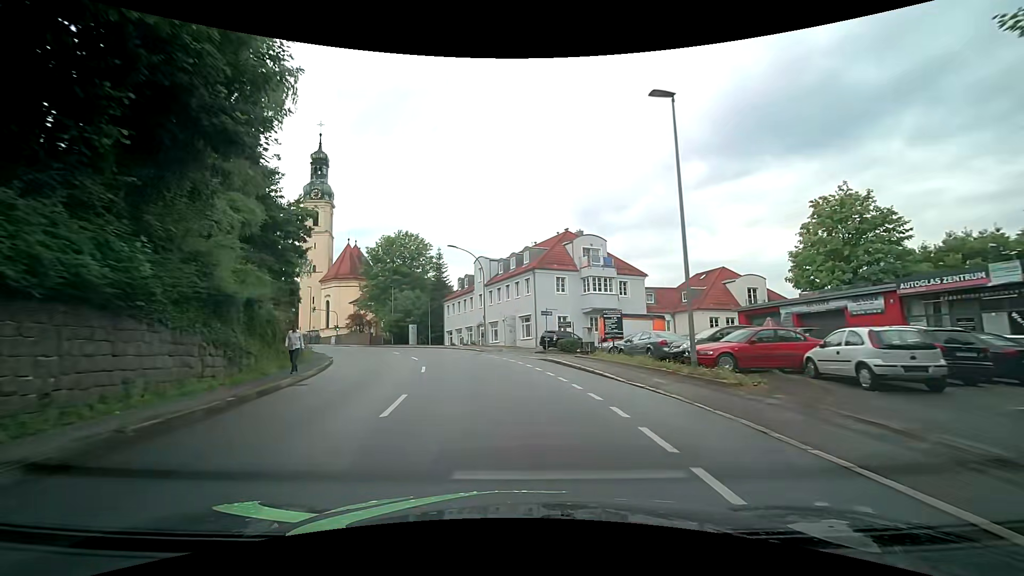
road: tertiary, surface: asphalt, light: Day
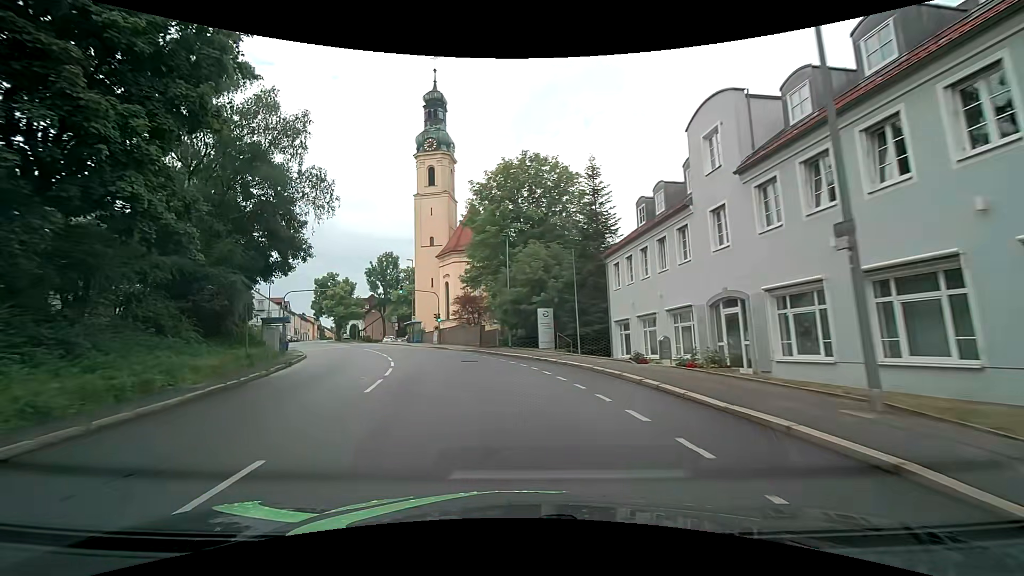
(-5.1, +34.5) m; -19°
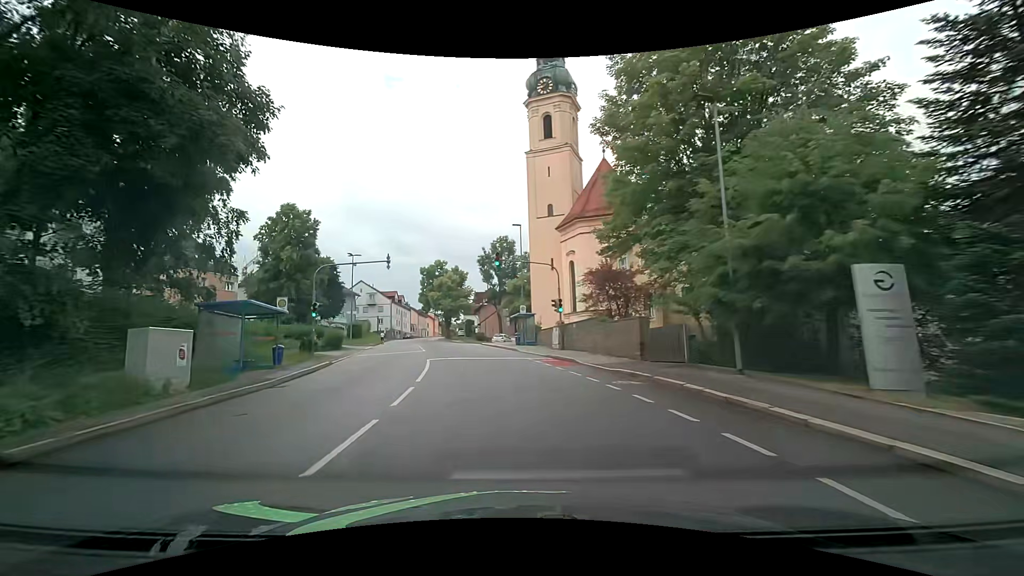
(-2.6, +20.5) m; -14°
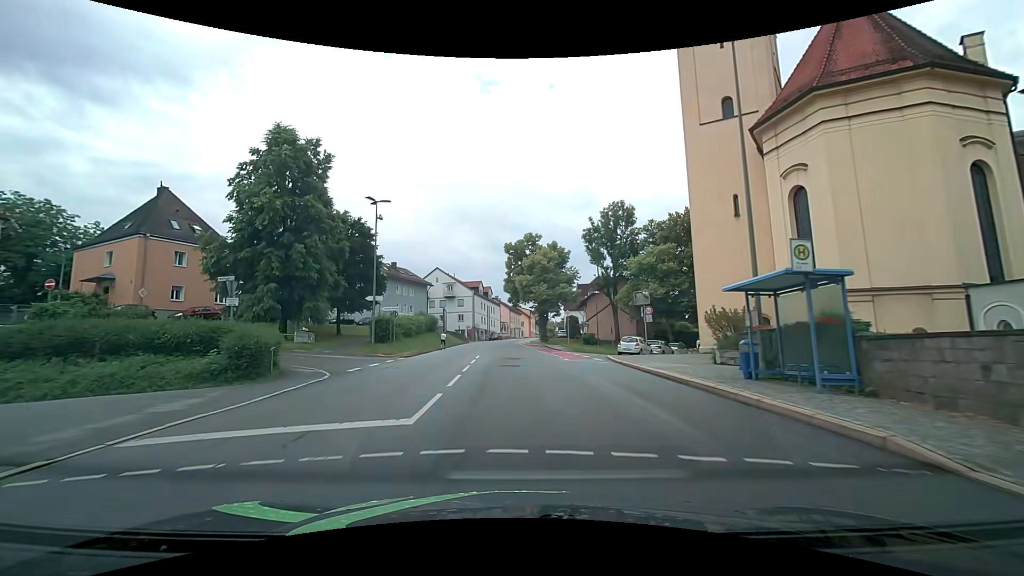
(-3.2, +27.2) m; -12°
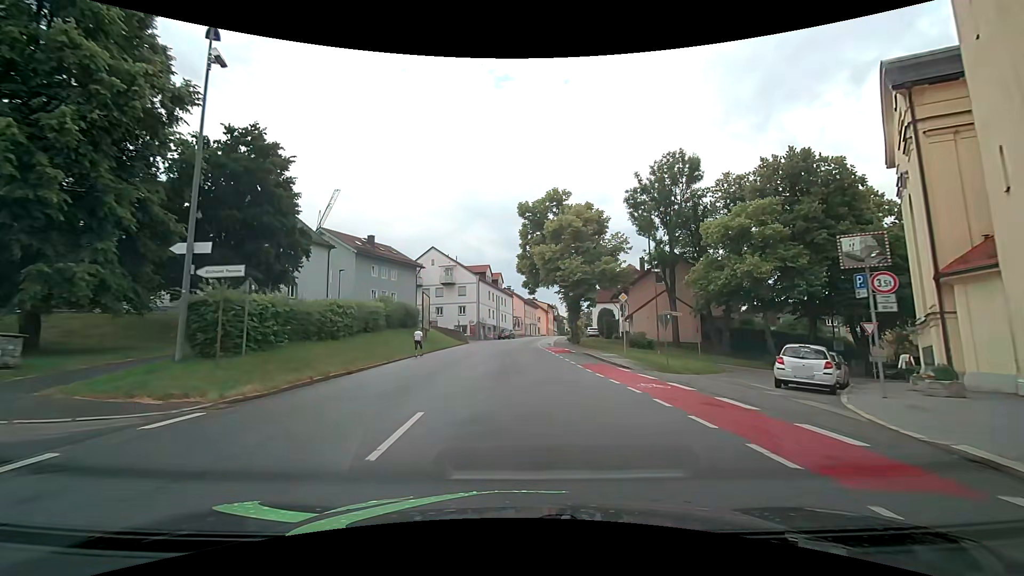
(-0.4, +20.8) m; -2°
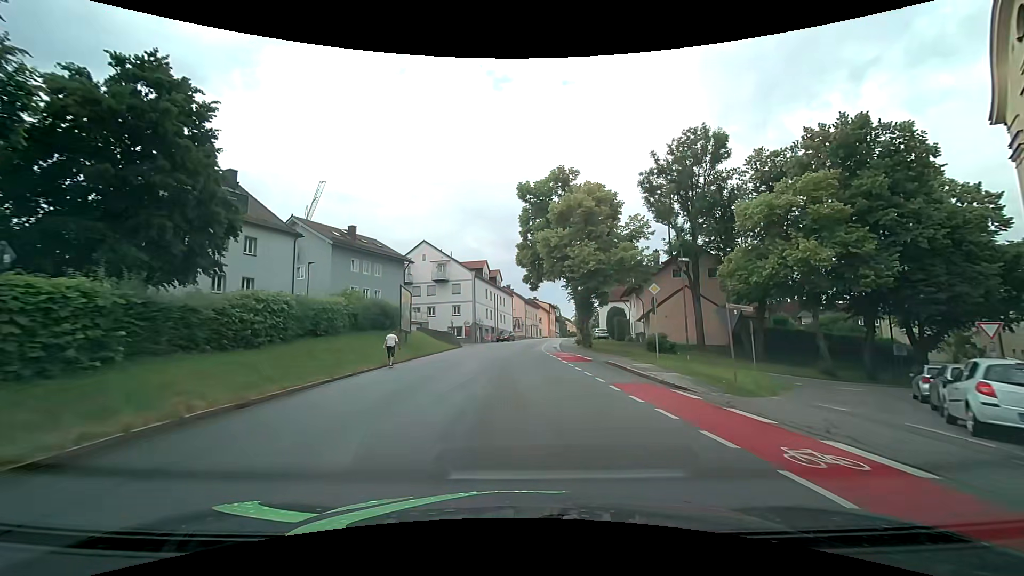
(0.0, +7.1) m; 0°
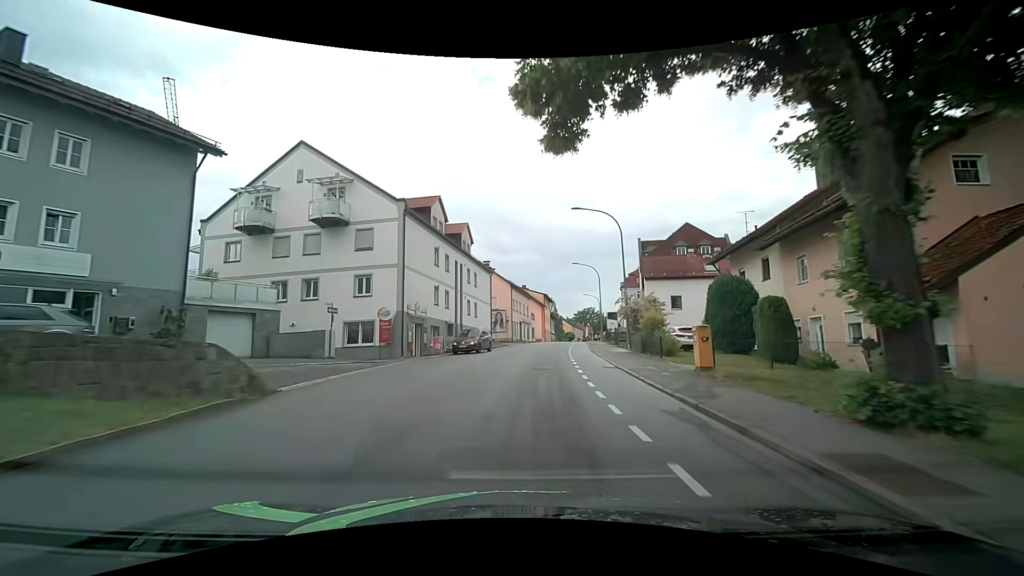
(0.0, +36.3) m; +1°
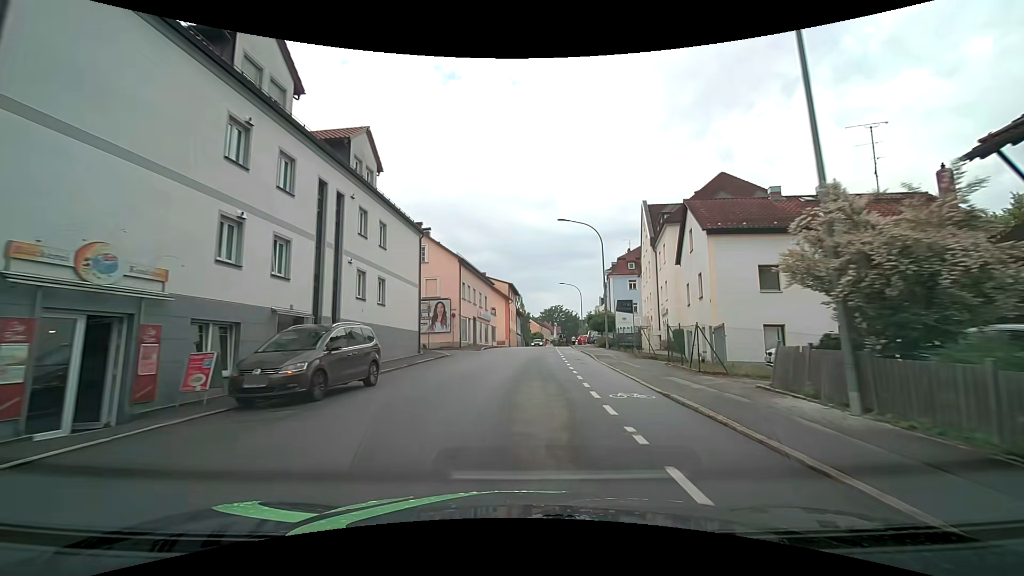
(+0.9, +22.3) m; +5°
(0, +10) (0, +20) (+1, +30) (+2, +40) (+2, +50) (+3, +60) (+4, +70) (+5, +80) (+6, +90) (+7, +100) m
